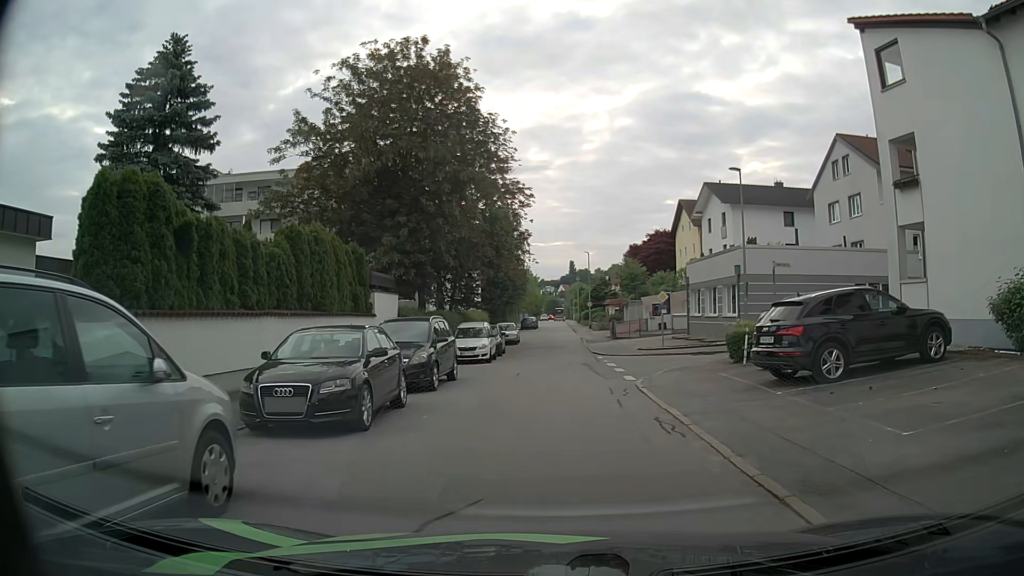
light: Day
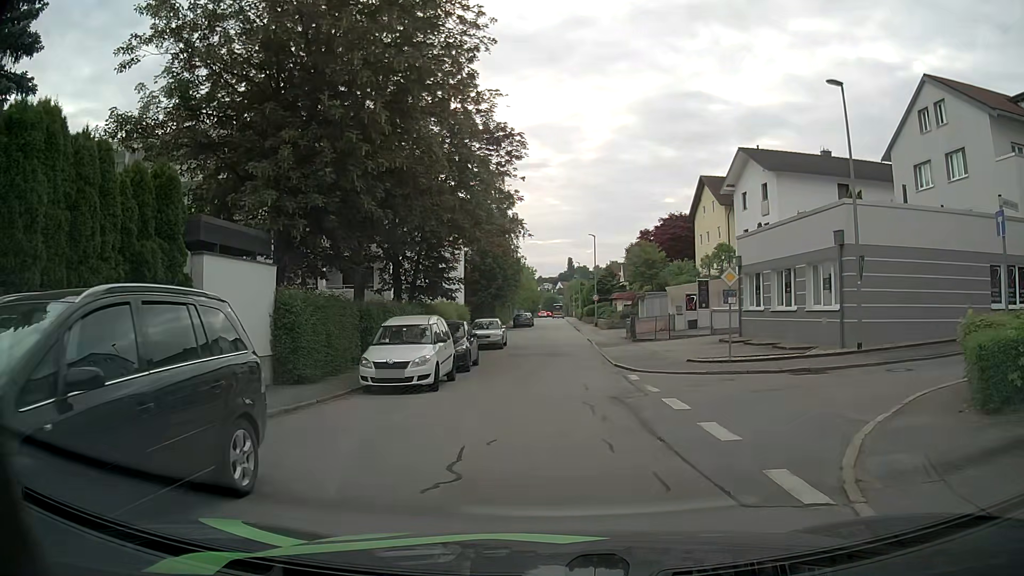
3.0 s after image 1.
(+0.2, +12.2) m; +1°
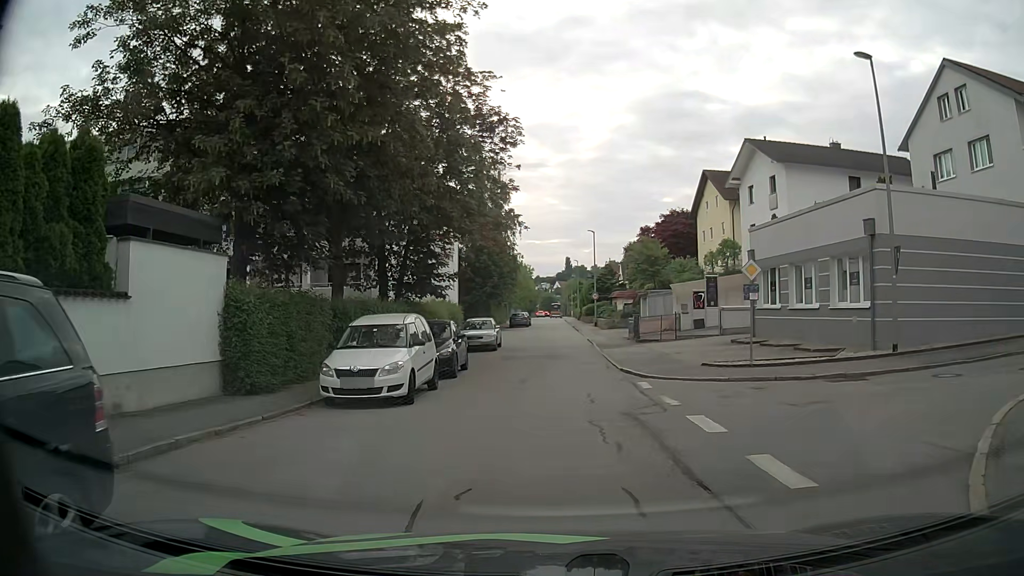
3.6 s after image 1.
(0.0, +2.4) m; +1°
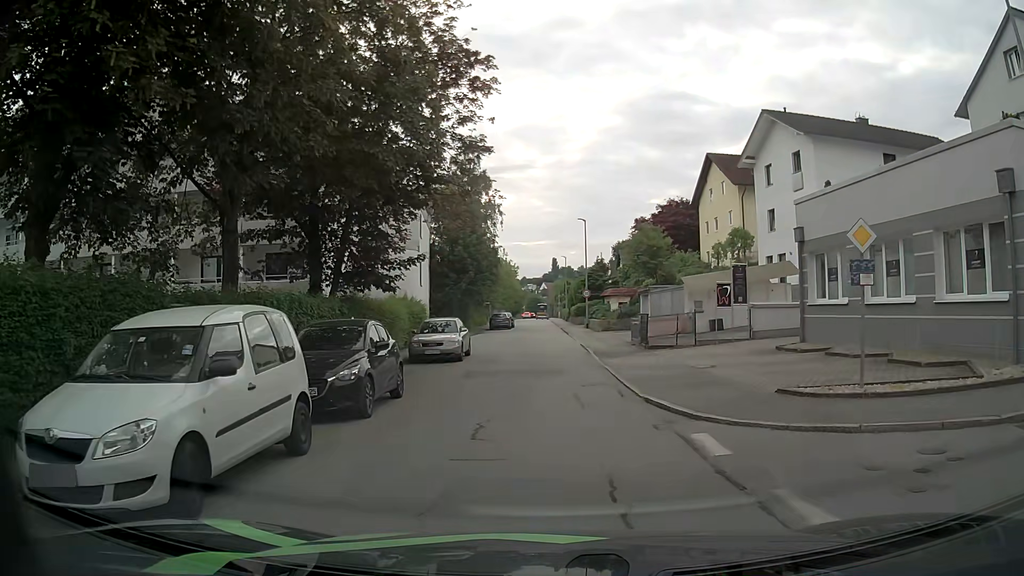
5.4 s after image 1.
(-0.1, +7.3) m; -1°
(0, +10) (0, +20) (0, +30) (0, +40) (0, +50) (0, +60) (0, +70) (0, +80) (0, +90) (-1, +100) m
